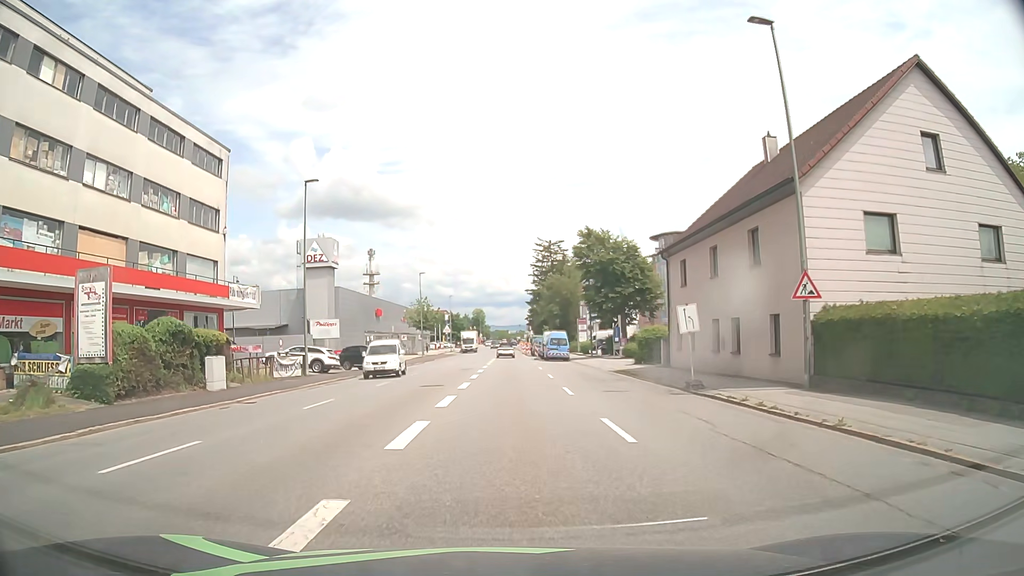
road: tertiary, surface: asphalt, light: Day
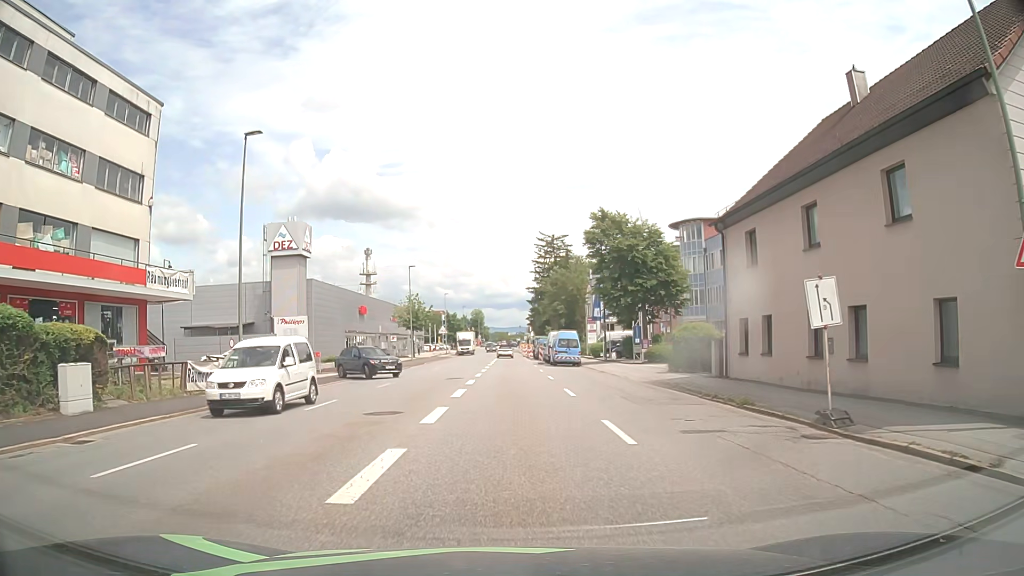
(0.0, +8.9) m; 0°
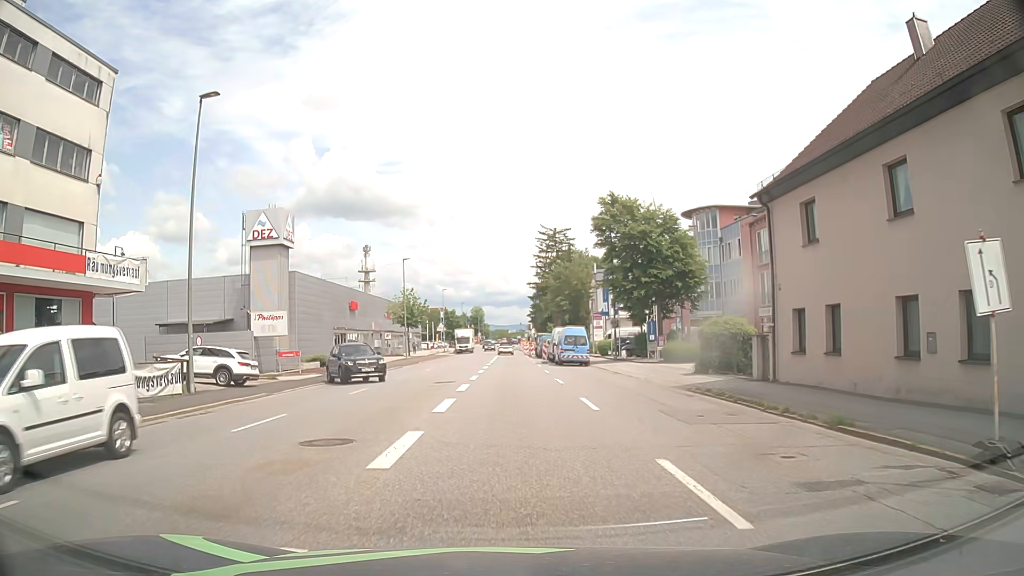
(0.0, +4.6) m; 0°
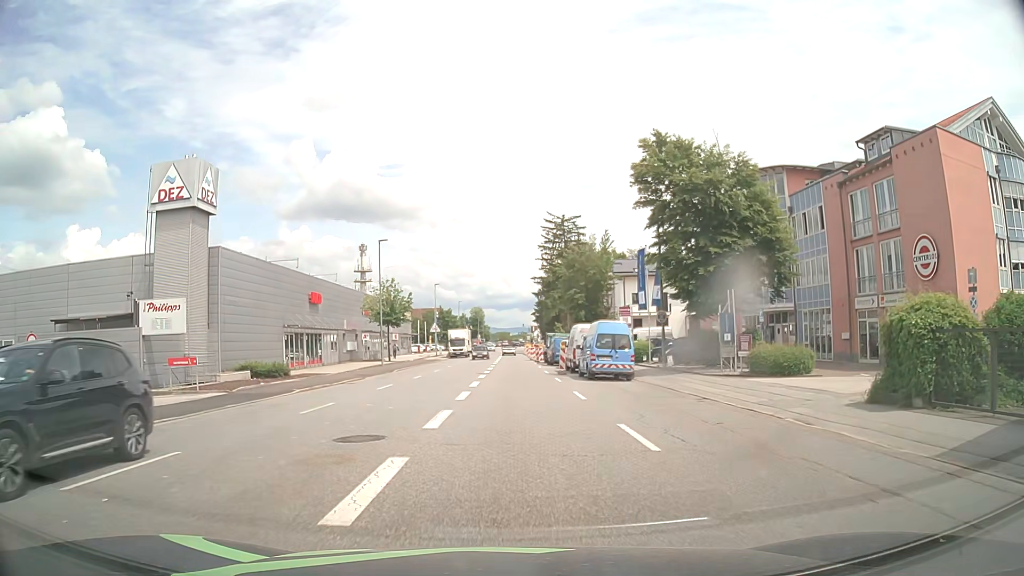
(-0.1, +14.3) m; 0°
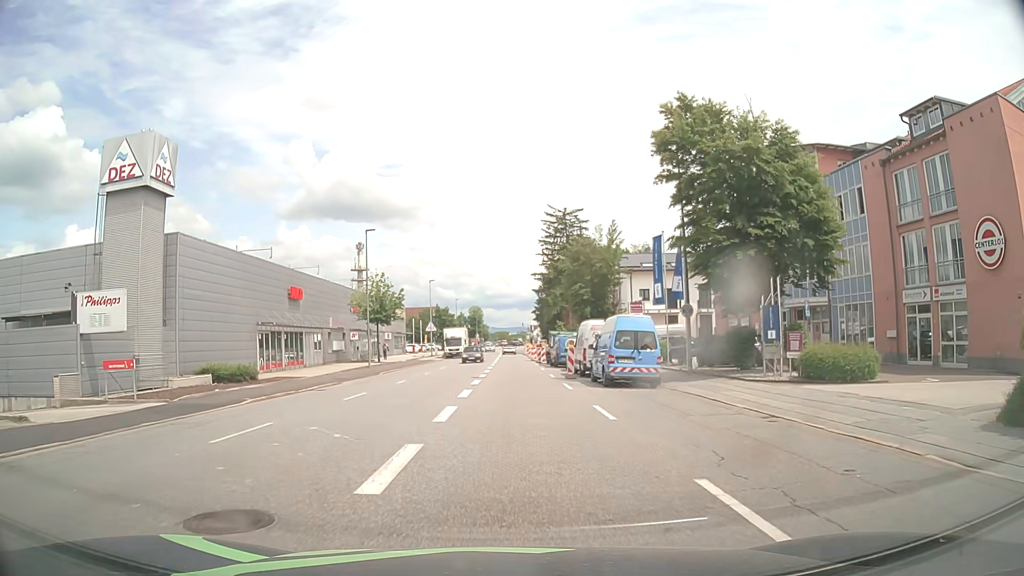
(0.0, +5.0) m; 0°
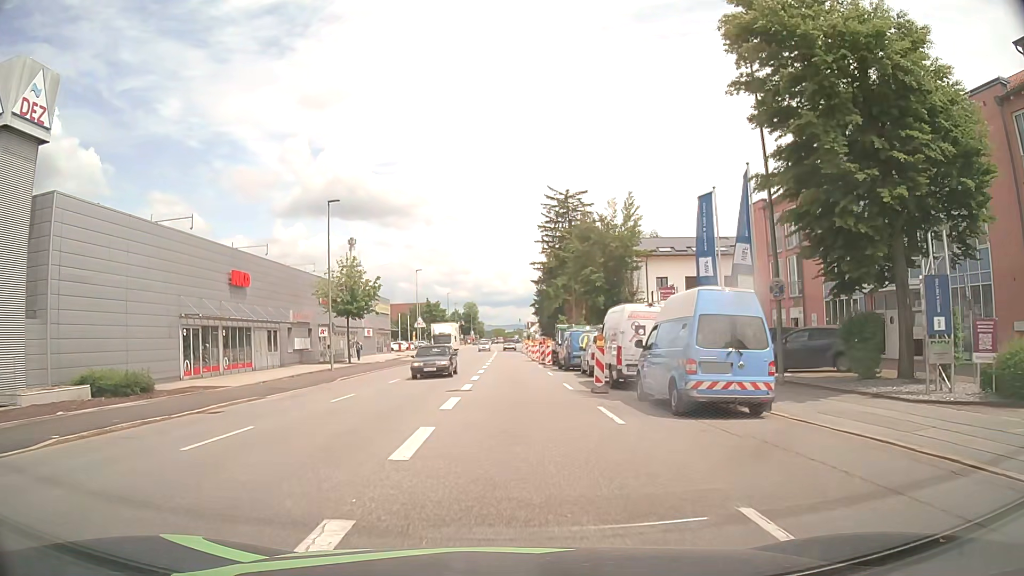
(+0.1, +10.1) m; +1°
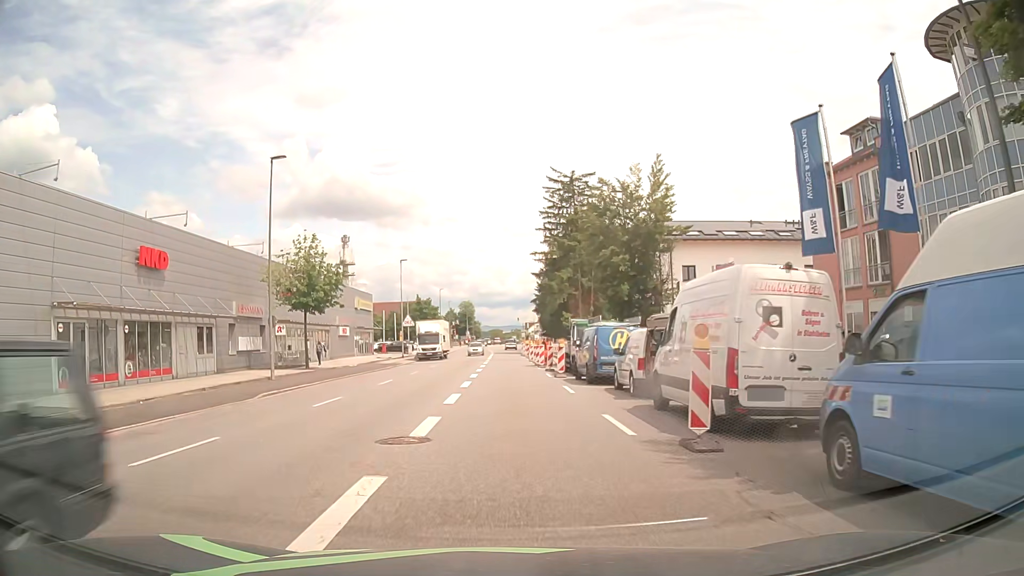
(0.0, +10.3) m; 0°
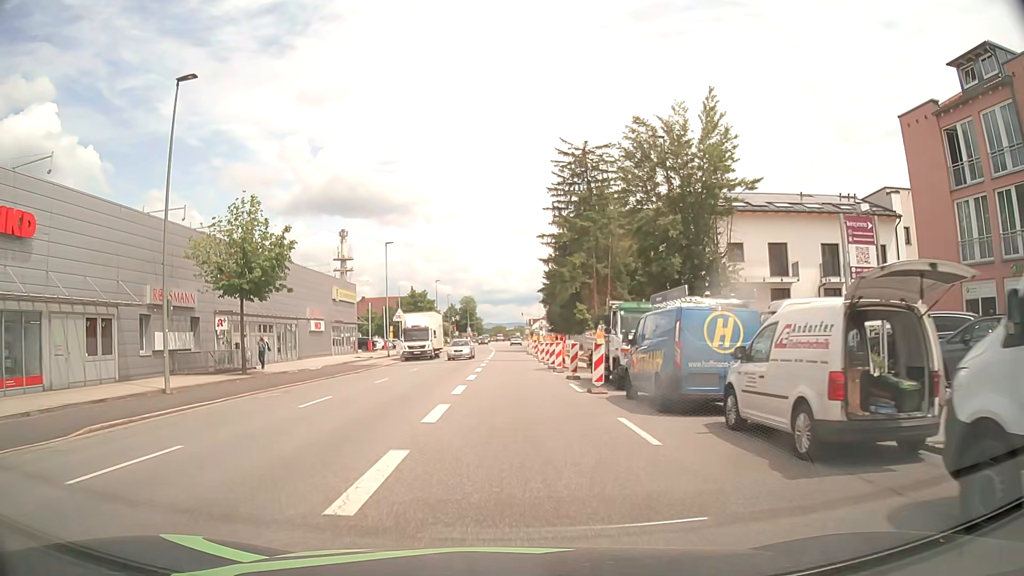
(-0.1, +10.5) m; -1°
(0, +10) (0, +20) (0, +30) (0, +40) (0, +50) (0, +60) (0, +70) (0, +80) (0, +90) (0, +100) m
